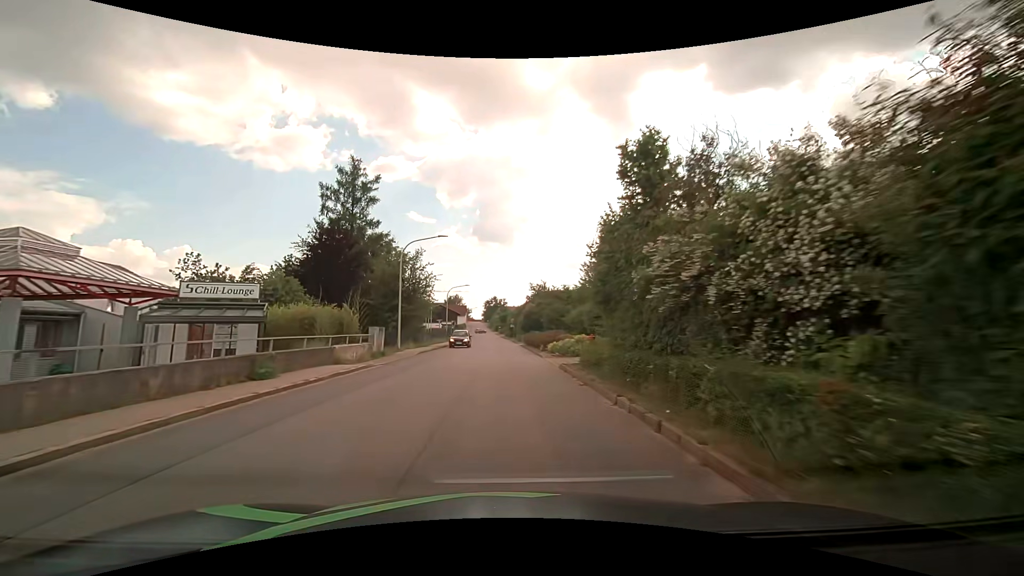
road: tertiary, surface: asphalt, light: Day
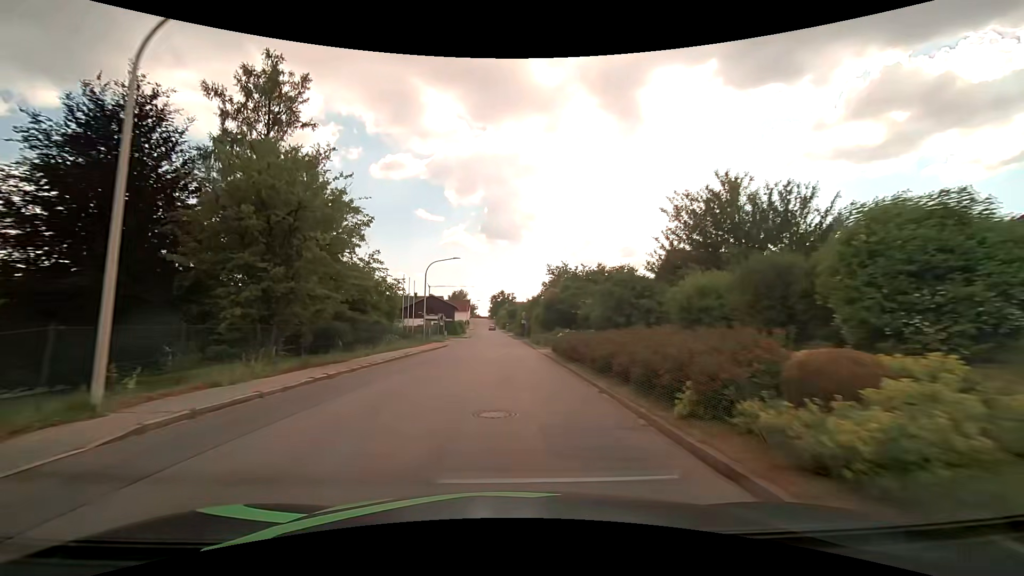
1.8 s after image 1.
(-0.1, +23.2) m; -1°
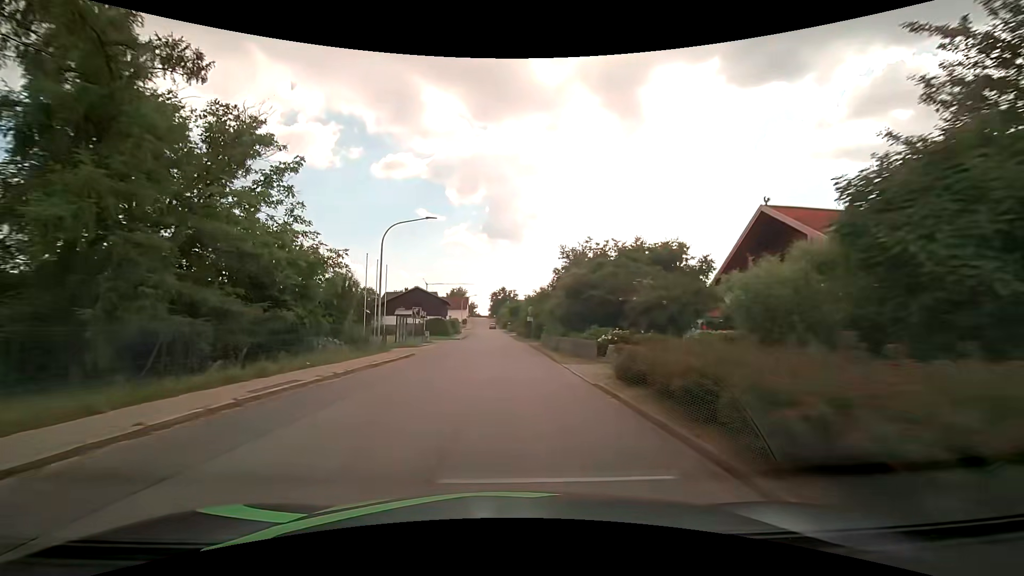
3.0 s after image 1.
(0.0, +15.4) m; 0°
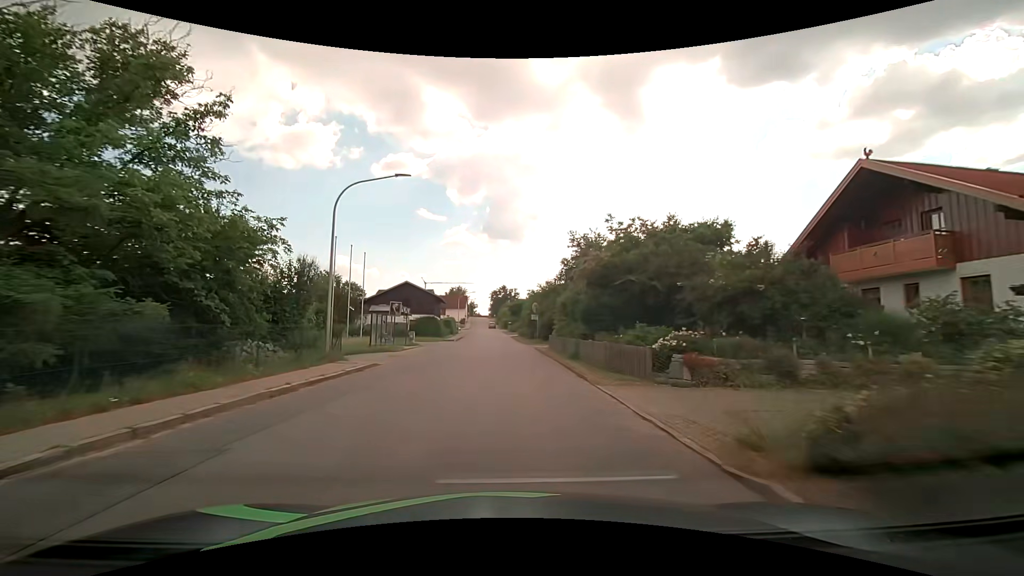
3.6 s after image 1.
(-0.1, +7.7) m; 0°
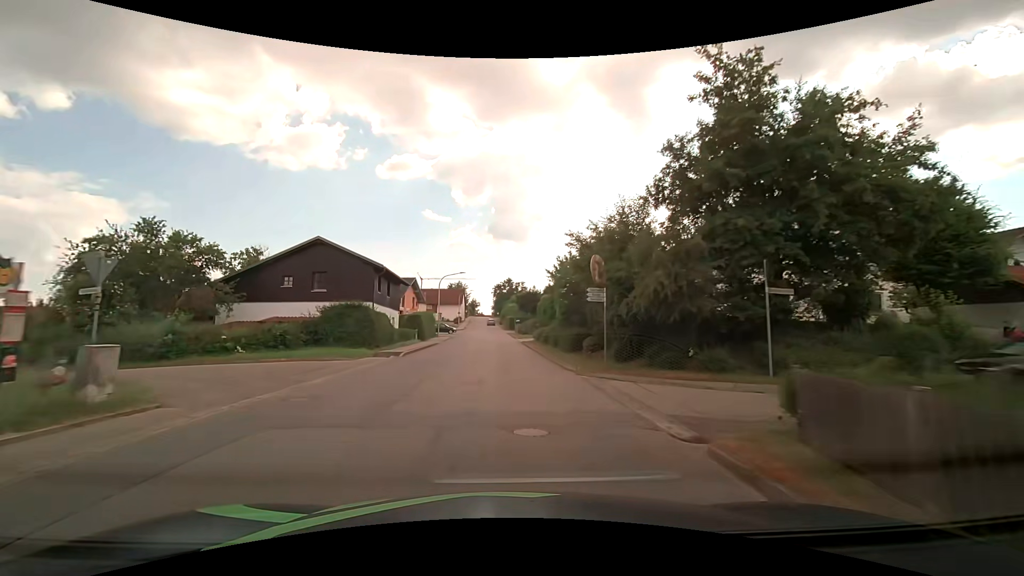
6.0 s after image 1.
(-0.2, +30.7) m; -1°
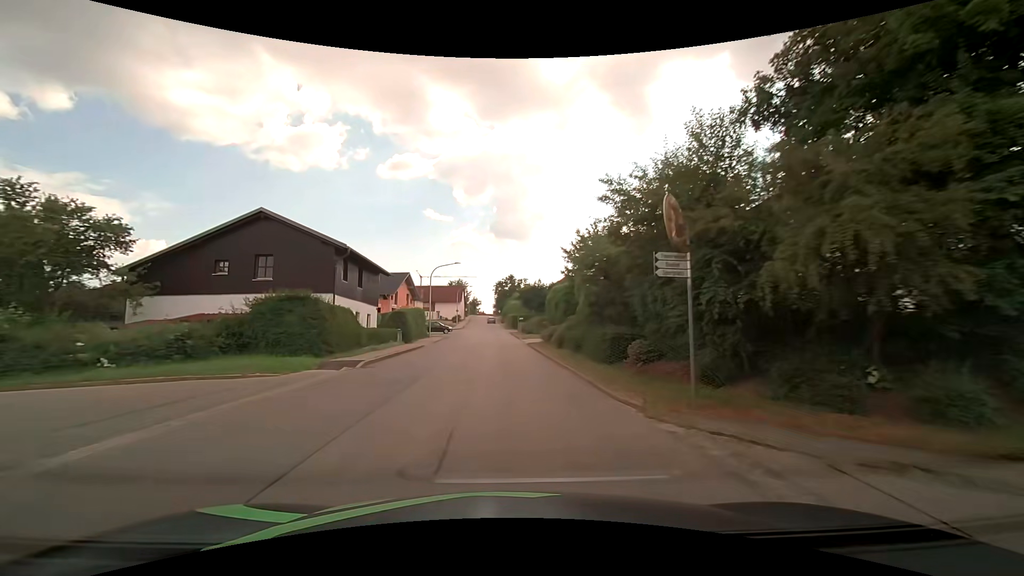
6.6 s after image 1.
(0.0, +7.6) m; 0°
